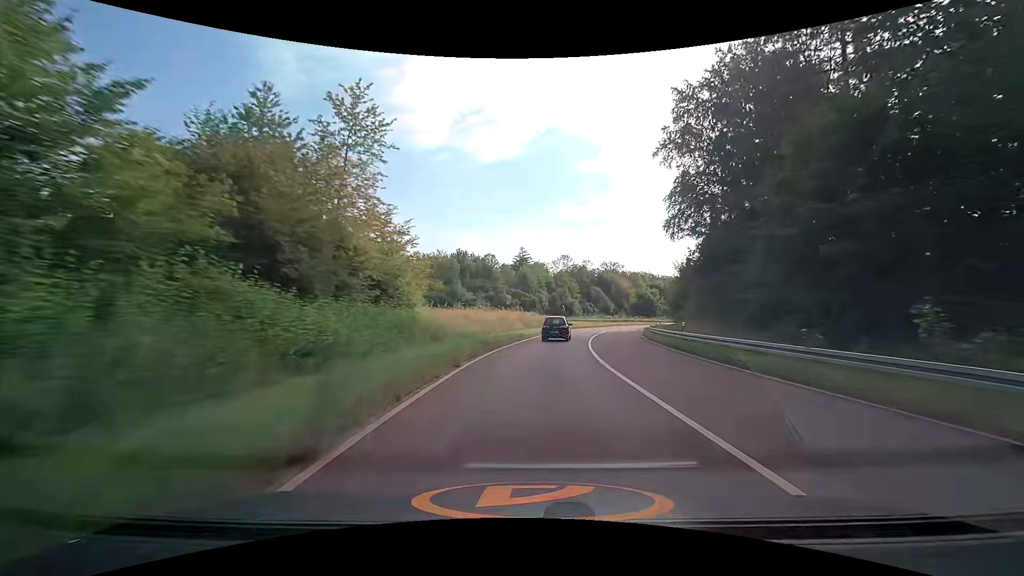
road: trunk_link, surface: asphalt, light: Day
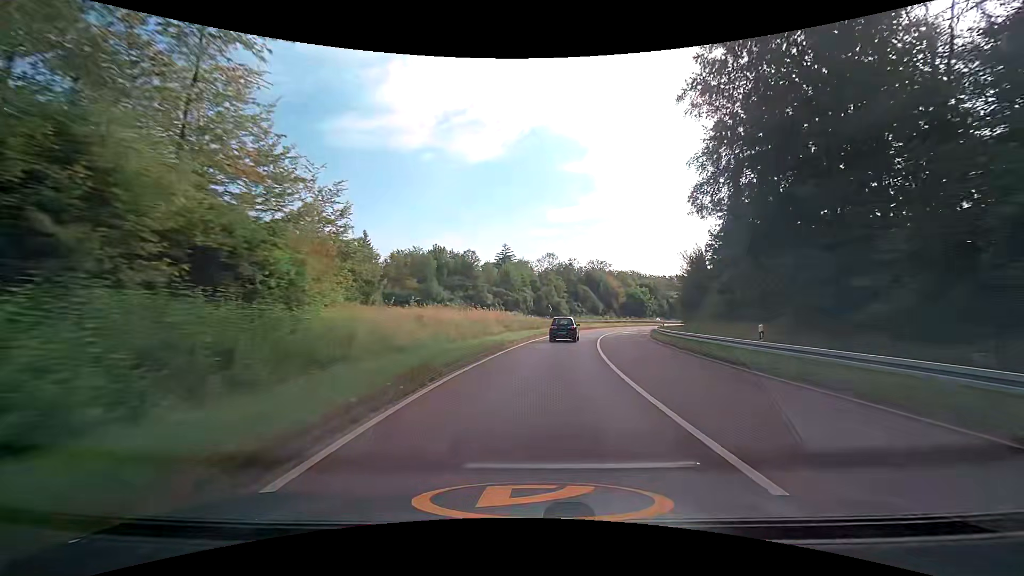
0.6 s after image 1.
(+0.2, +10.8) m; +2°
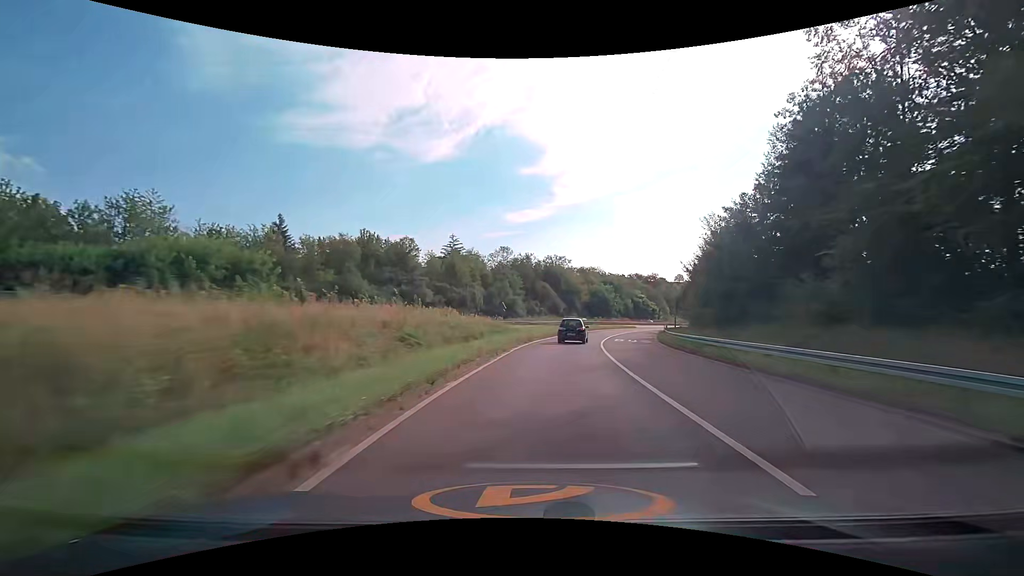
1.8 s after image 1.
(+0.8, +21.5) m; +4°
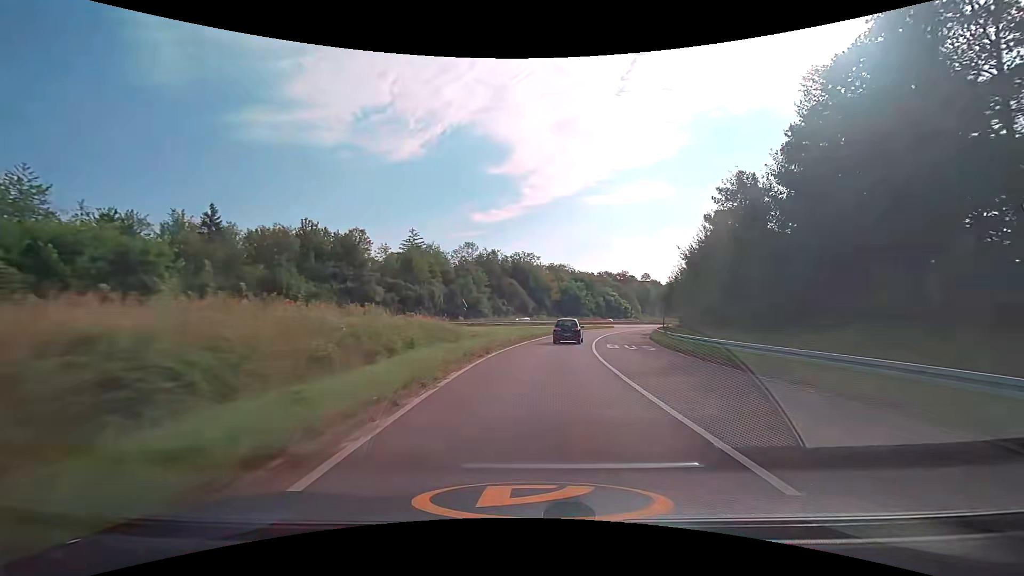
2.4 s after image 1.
(+0.4, +10.7) m; +5°
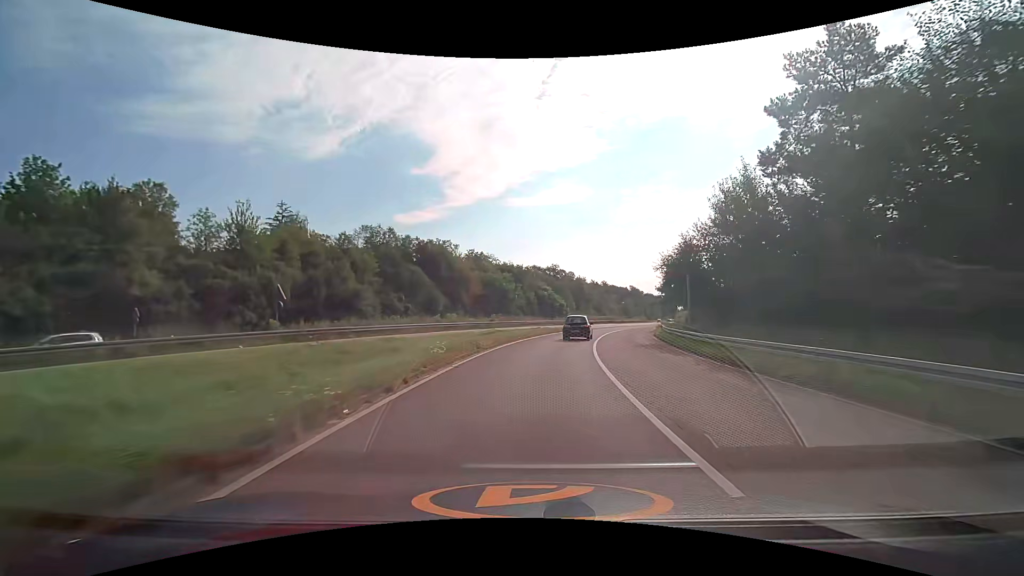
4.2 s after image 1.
(+2.2, +32.0) m; +8°
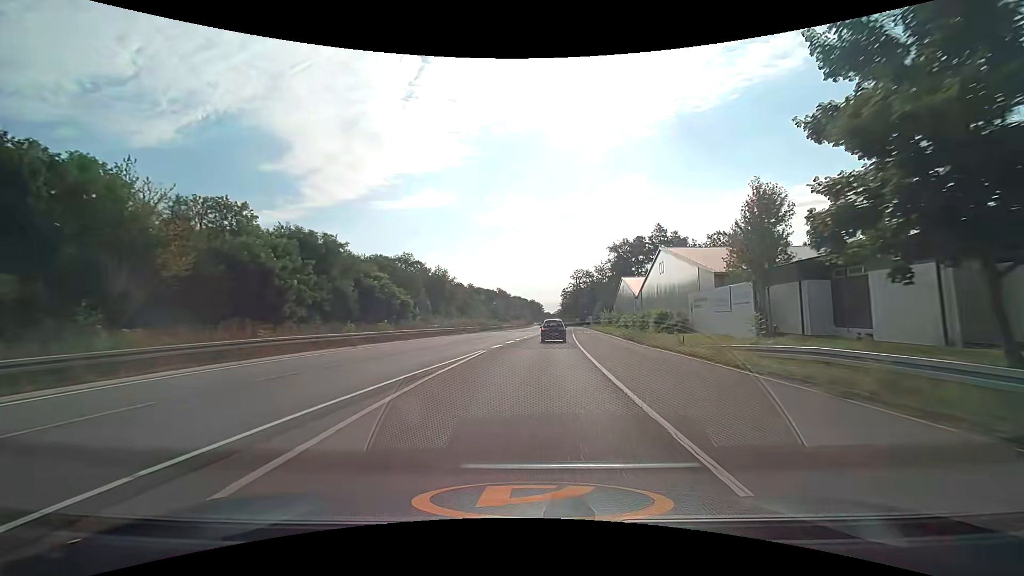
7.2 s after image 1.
(+7.5, +52.9) m; +15°
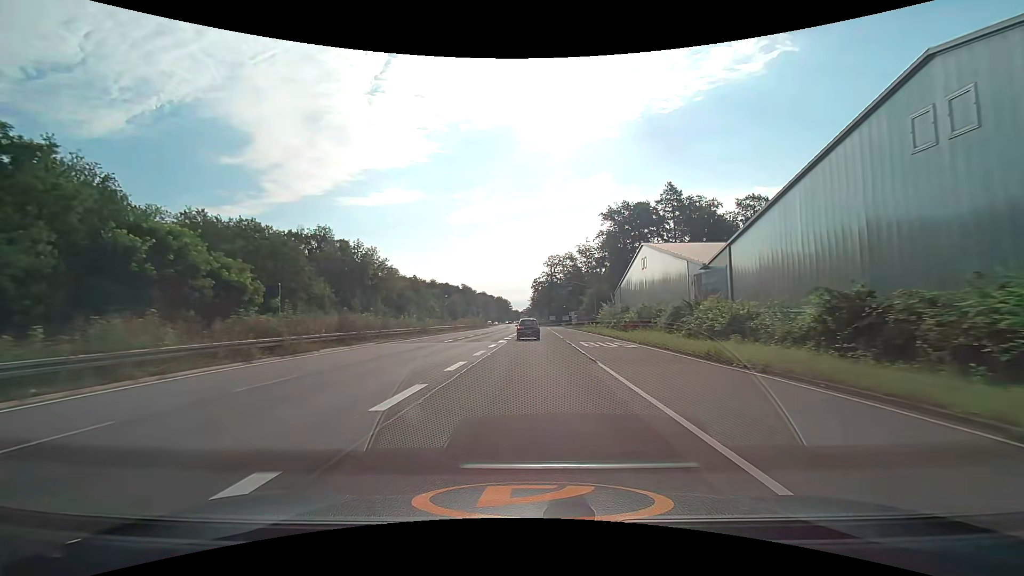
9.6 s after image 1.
(+2.2, +43.0) m; +4°
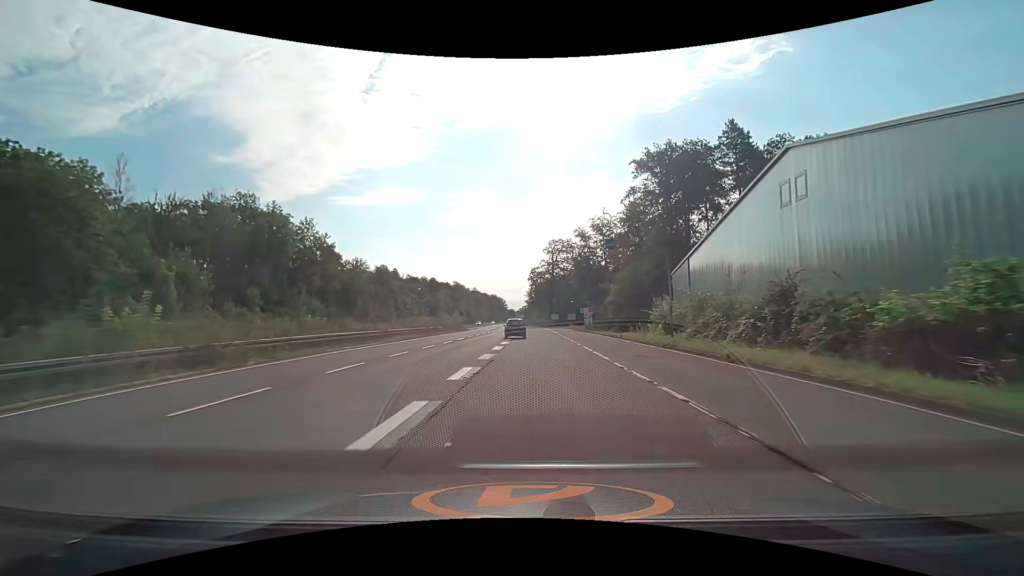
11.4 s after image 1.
(+0.1, +32.4) m; +1°
(0, +10) (0, +20) (-1, +30) (-1, +40) (-2, +50) (-2, +60) (-3, +70) (-3, +80) (-3, +90) (-4, +100) m
